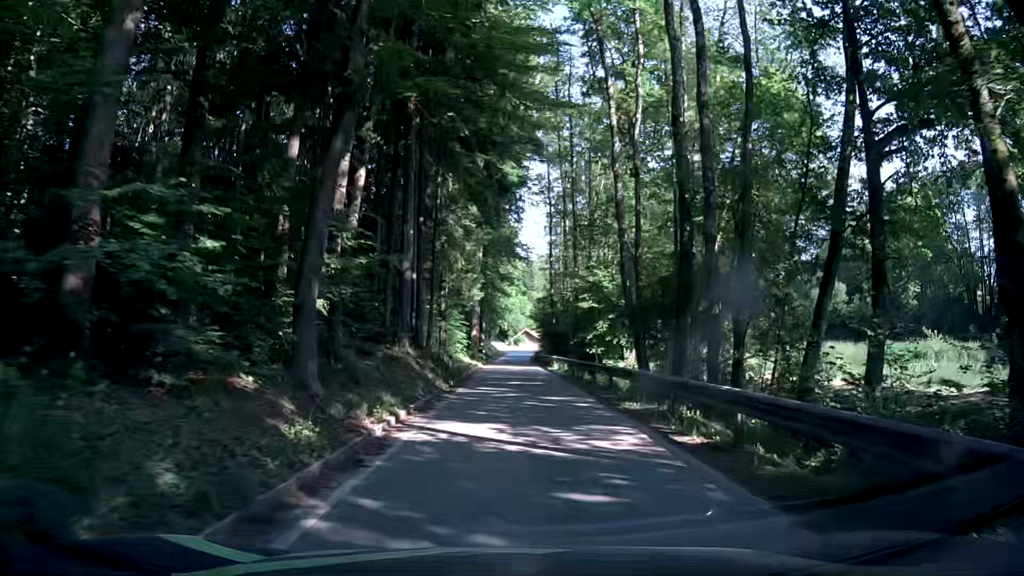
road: tertiary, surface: asphalt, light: Day
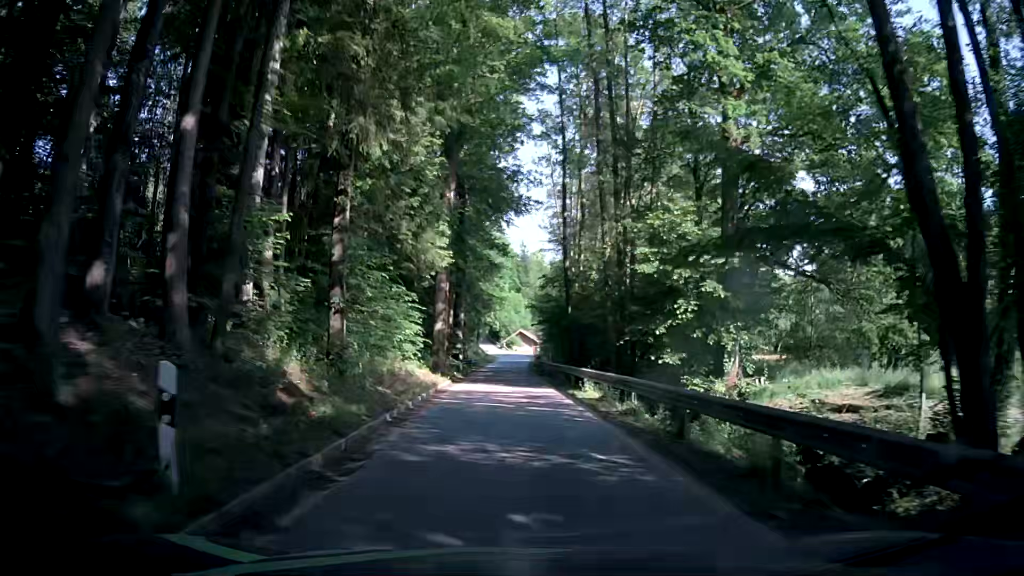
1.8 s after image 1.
(-0.1, +22.3) m; 0°
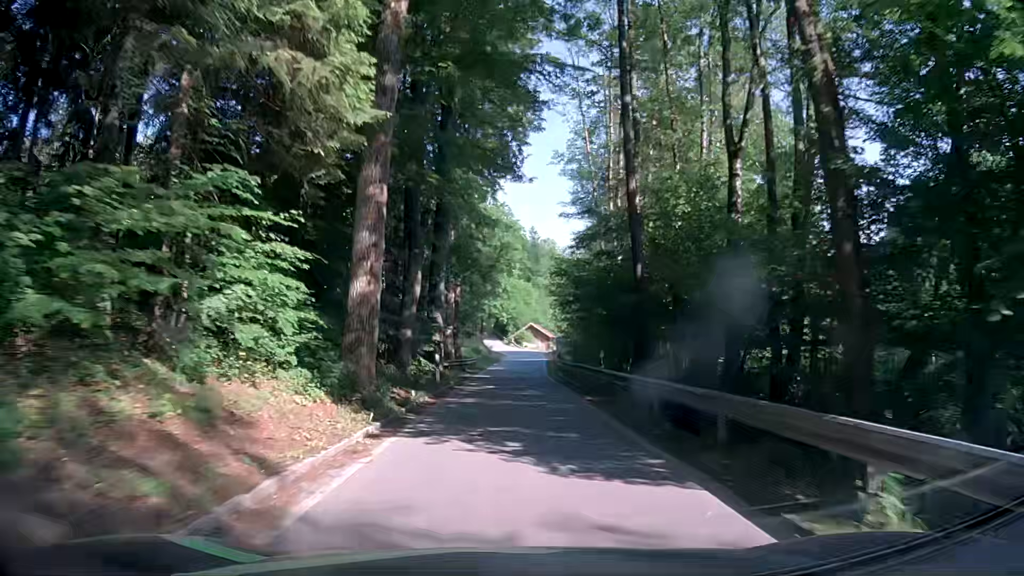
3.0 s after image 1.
(-0.1, +18.4) m; -1°
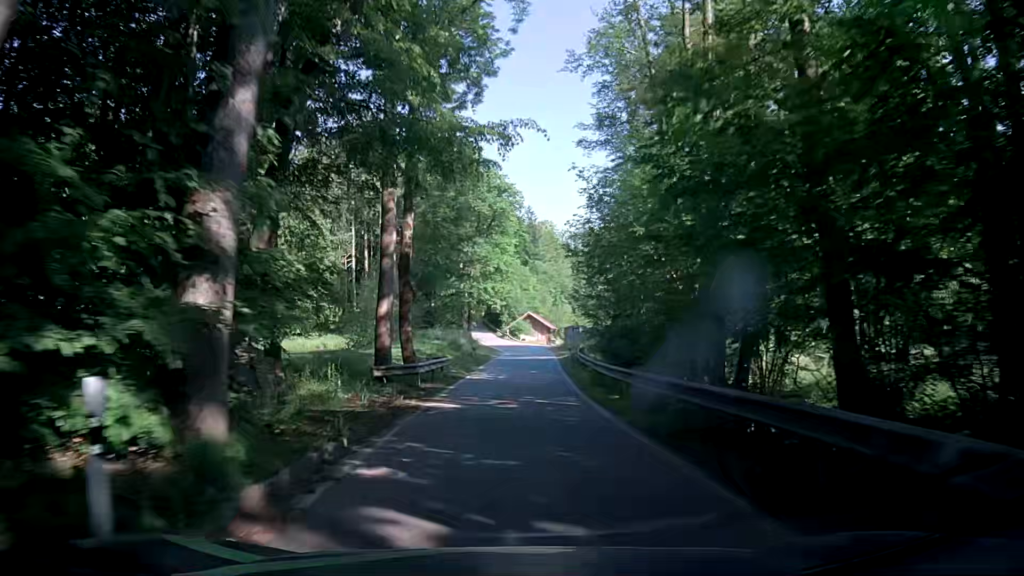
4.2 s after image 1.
(+0.1, +19.4) m; +1°
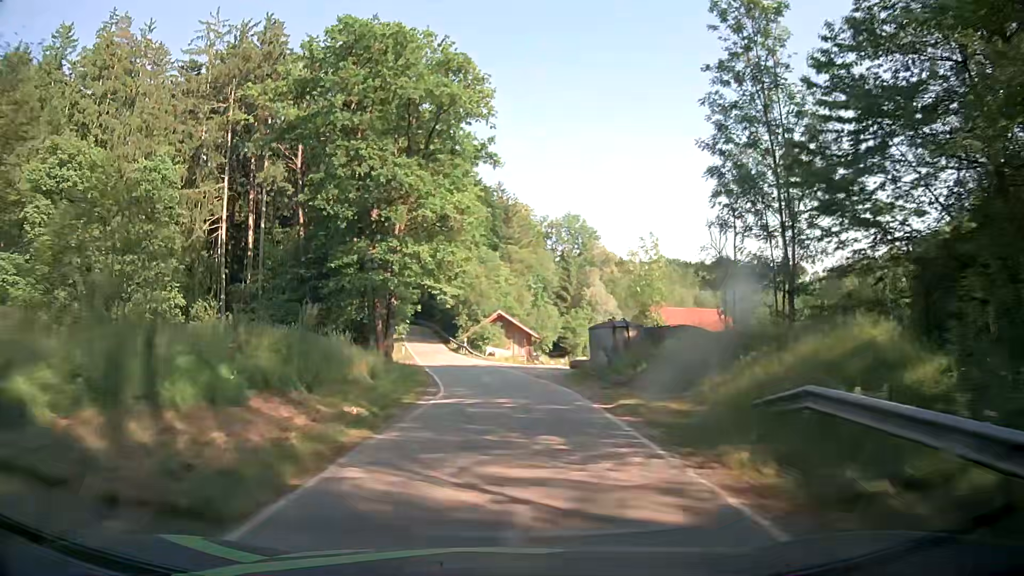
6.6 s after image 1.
(+1.0, +38.1) m; +3°
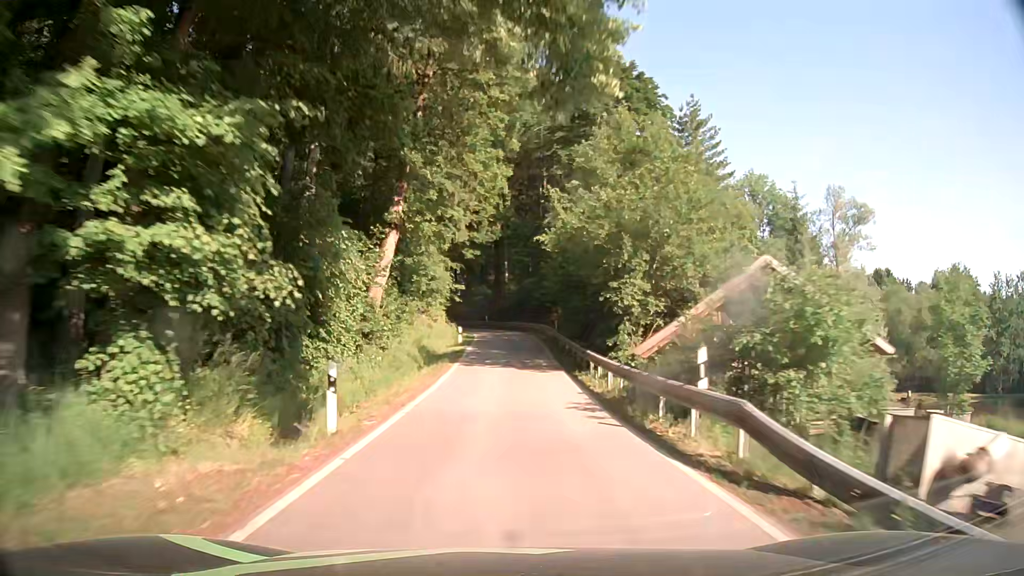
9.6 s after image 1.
(-4.4, +48.9) m; -10°
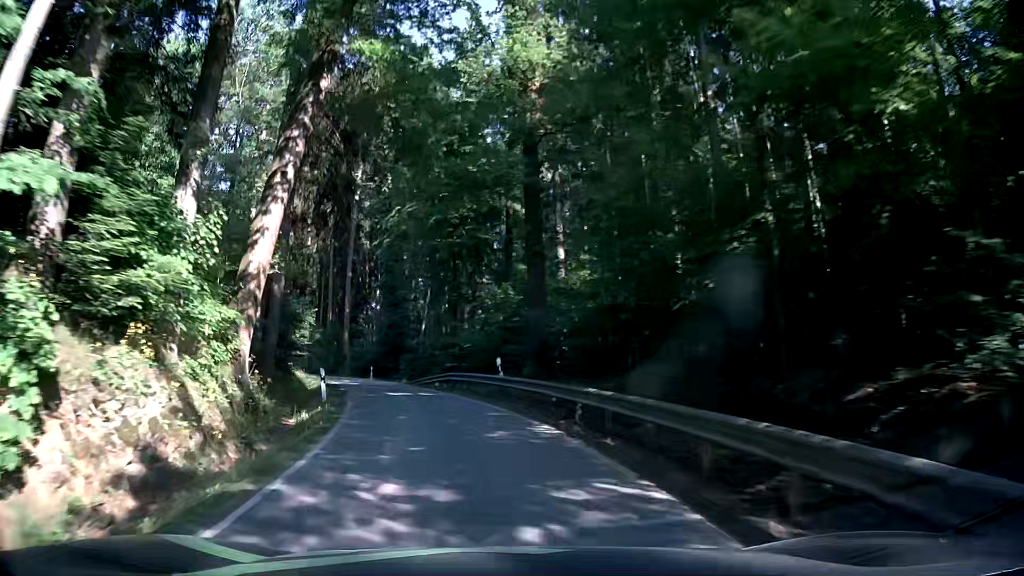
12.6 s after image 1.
(-0.6, +46.1) m; -4°
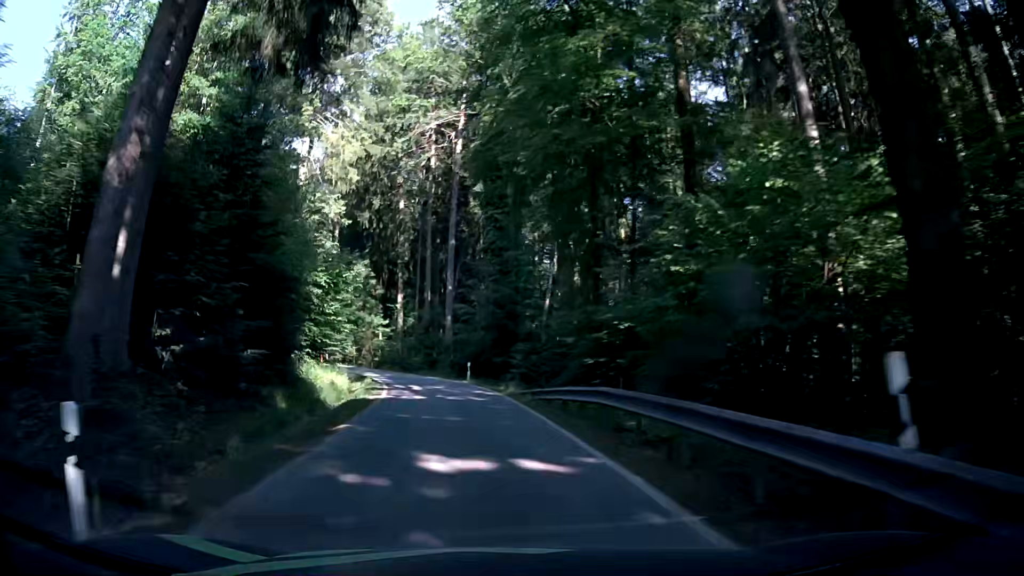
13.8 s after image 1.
(-1.5, +17.2) m; -10°
(-1, +10) (-2, +20) (-4, +30) (-7, +39) (-11, +48) (-17, +56) (-23, +64) (-30, +72) (-37, +79) (-43, +86) m
